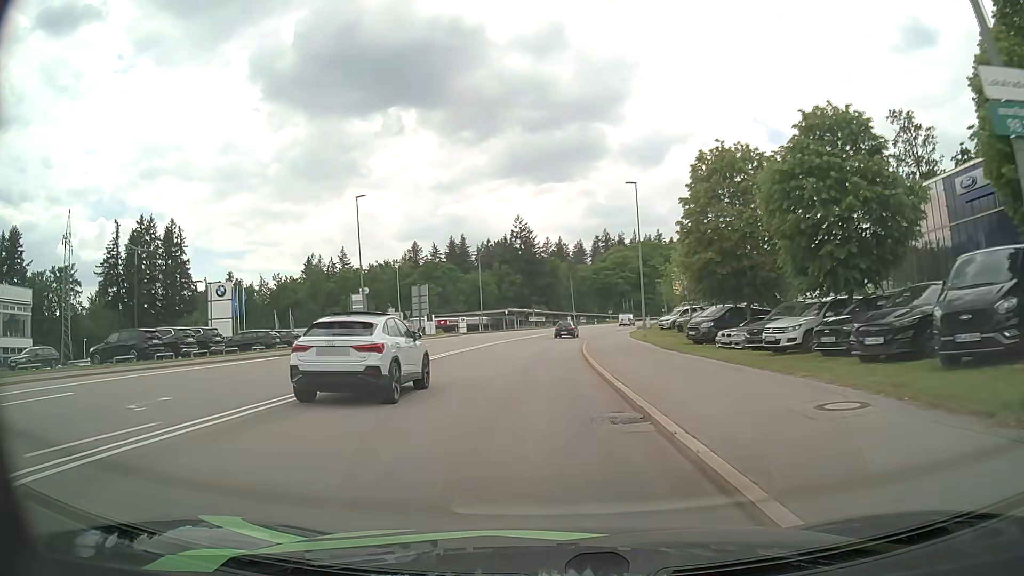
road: secondary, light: Day
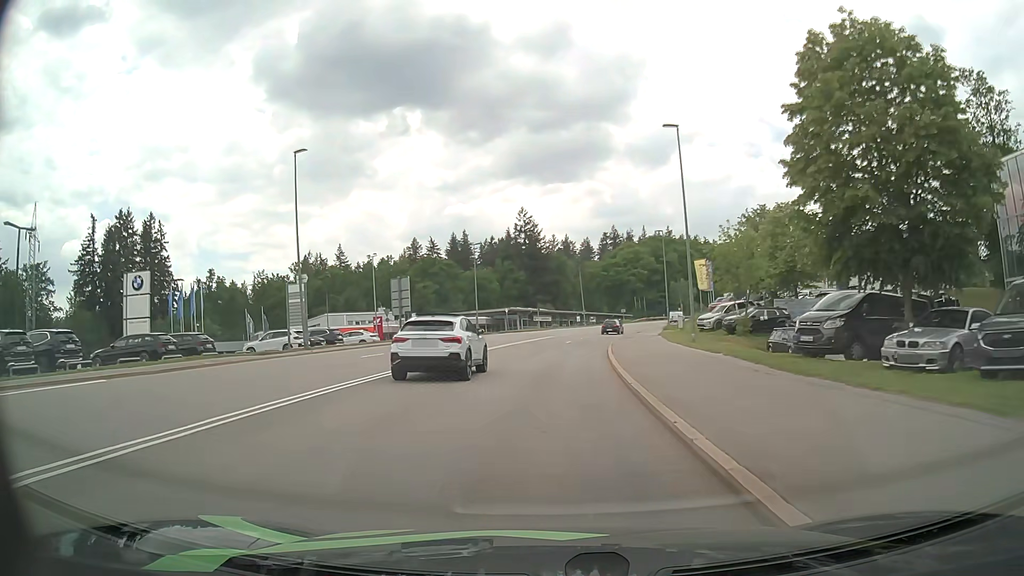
(-0.1, +13.5) m; -1°
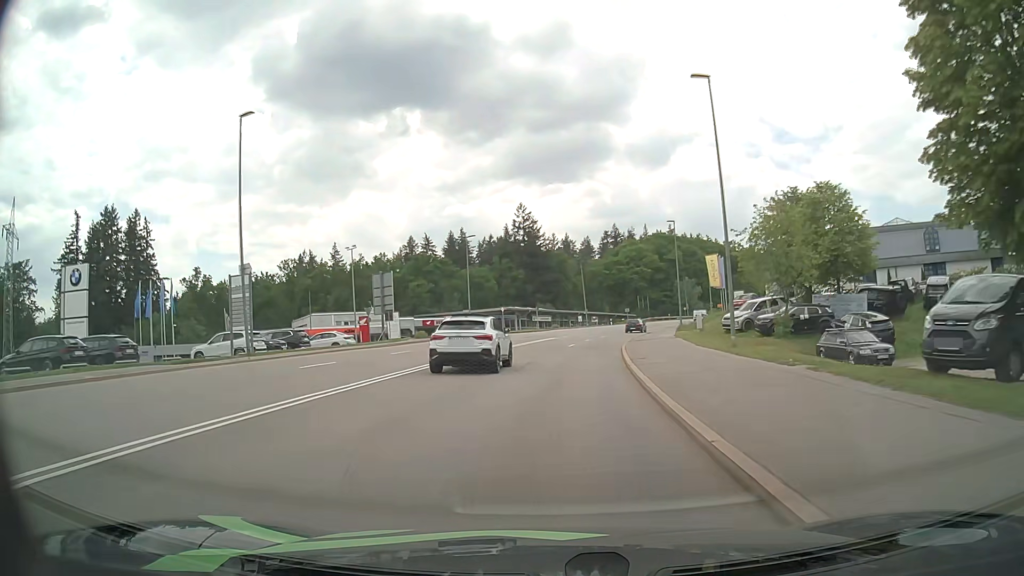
(+0.1, +6.9) m; +1°
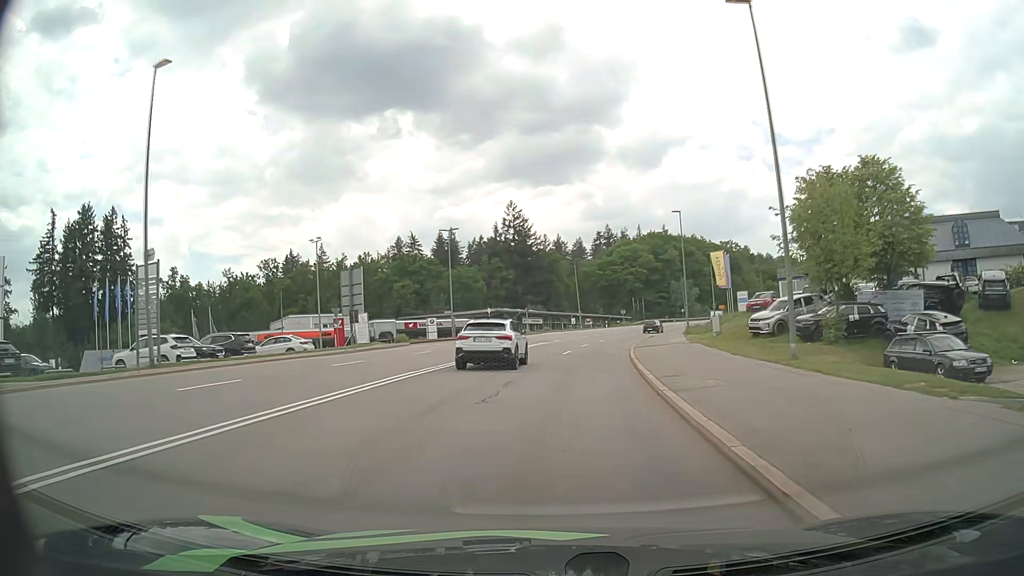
(0.0, +7.0) m; 0°
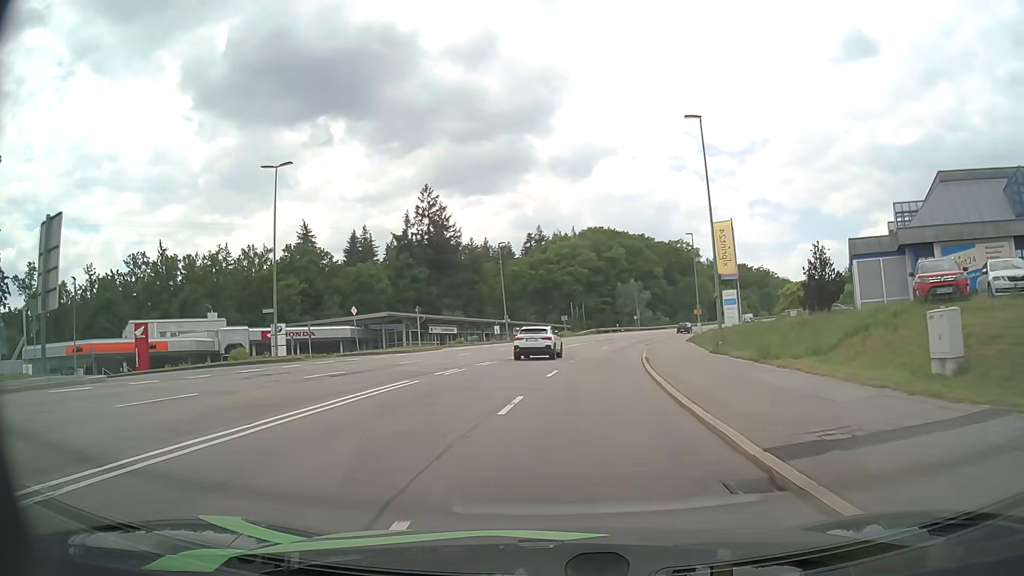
(+1.4, +28.9) m; +6°
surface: asphalt
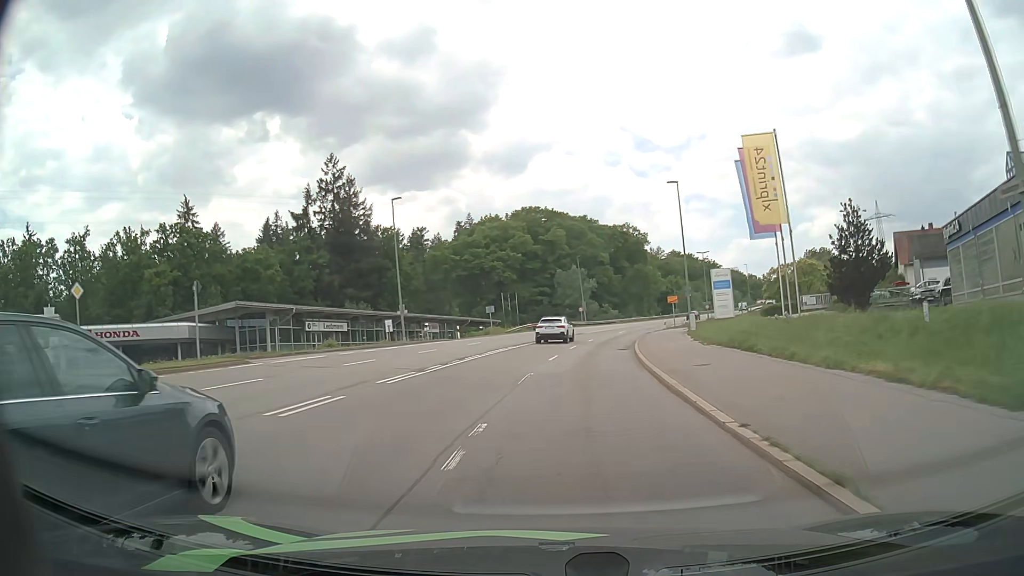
(+1.1, +22.7) m; +5°
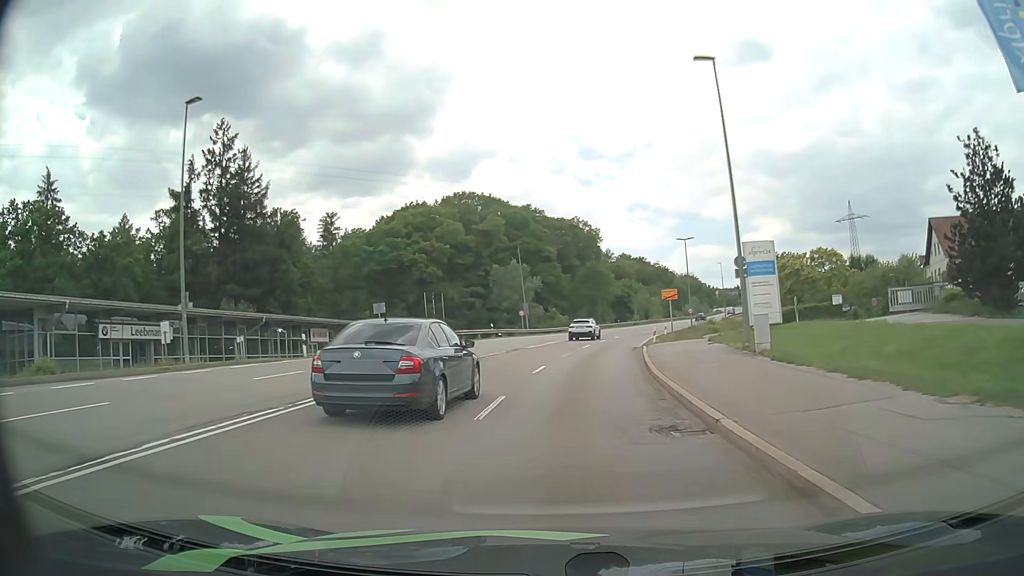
(+1.0, +23.6) m; +5°
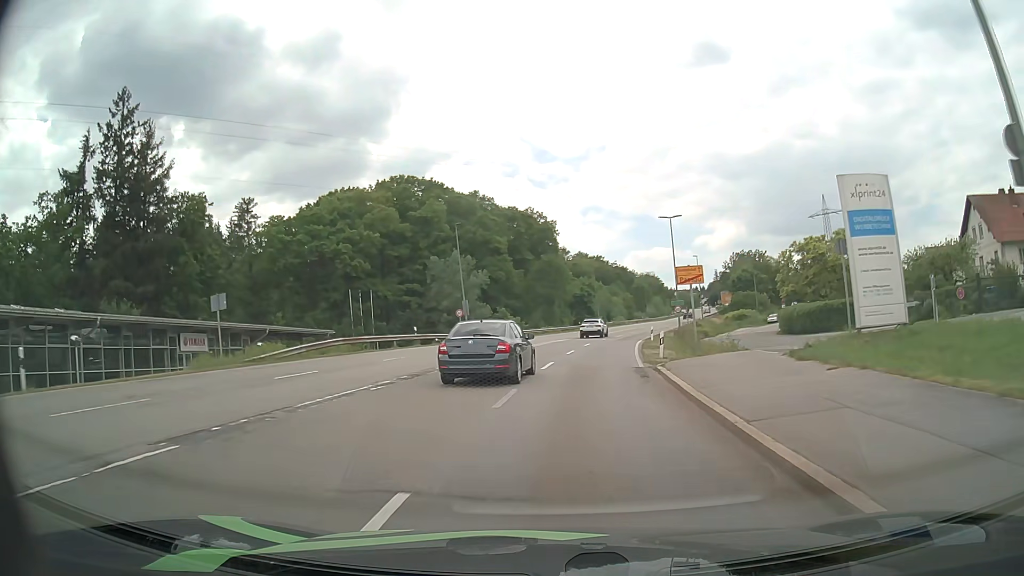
(+0.4, +16.0) m; +3°
(0, +10) (+1, +20) (+2, +30) (+4, +40) (+6, +50) (+8, +59) (+11, +69) (+13, +79) (+16, +88) (+19, +98) m
